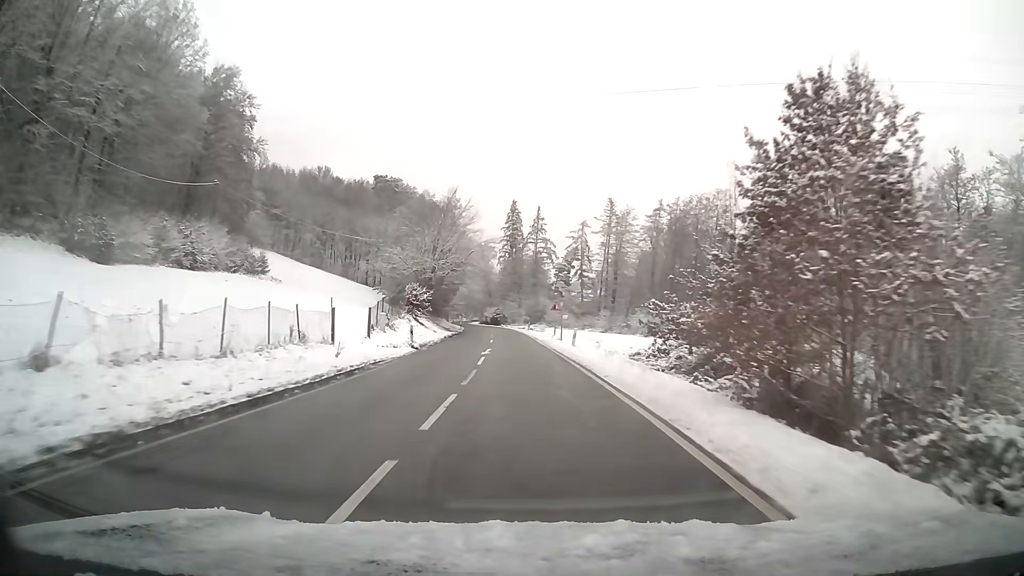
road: tertiary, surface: asphalt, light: Day
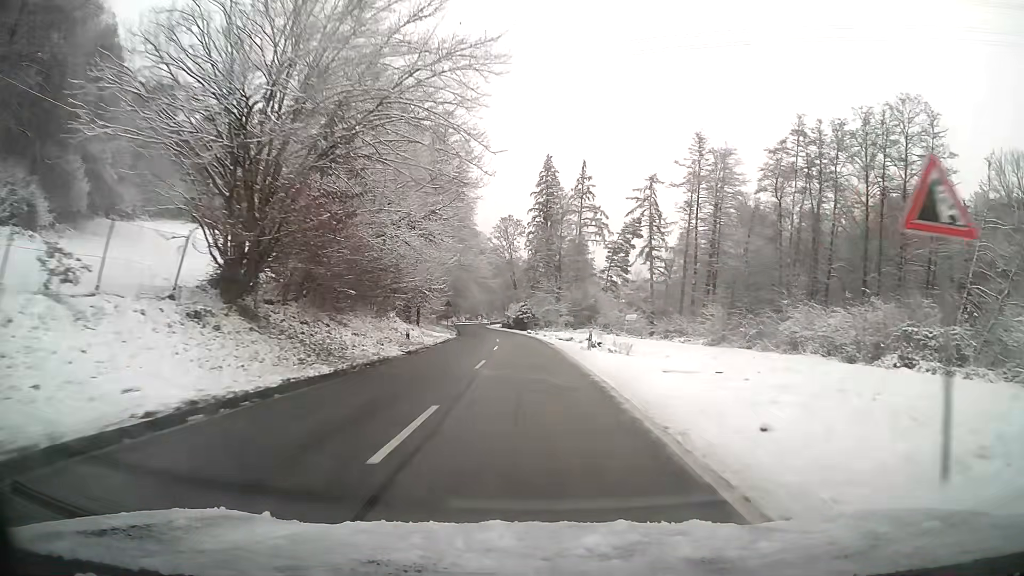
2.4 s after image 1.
(-1.2, +45.7) m; -3°
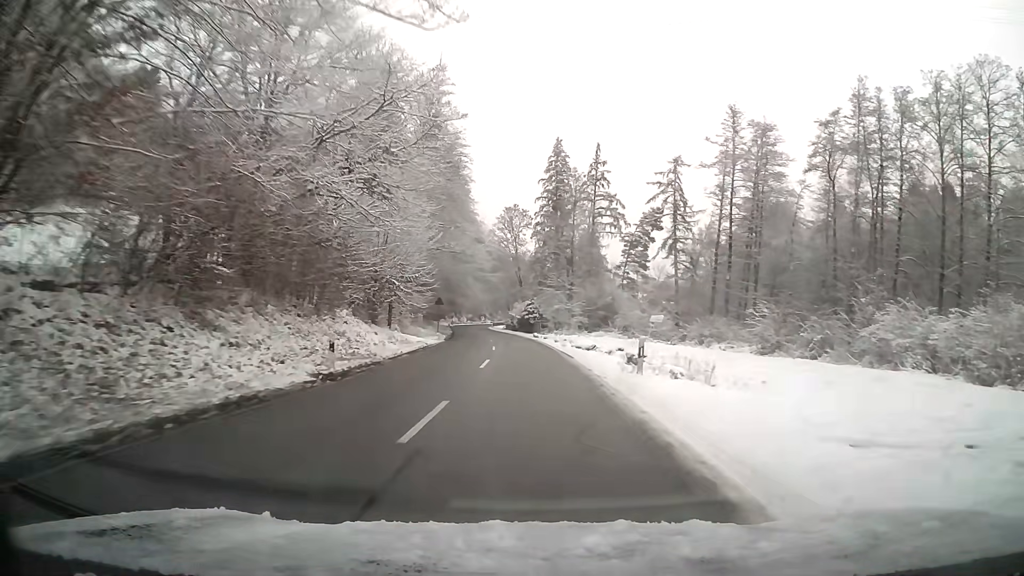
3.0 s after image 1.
(-0.1, +11.3) m; -1°
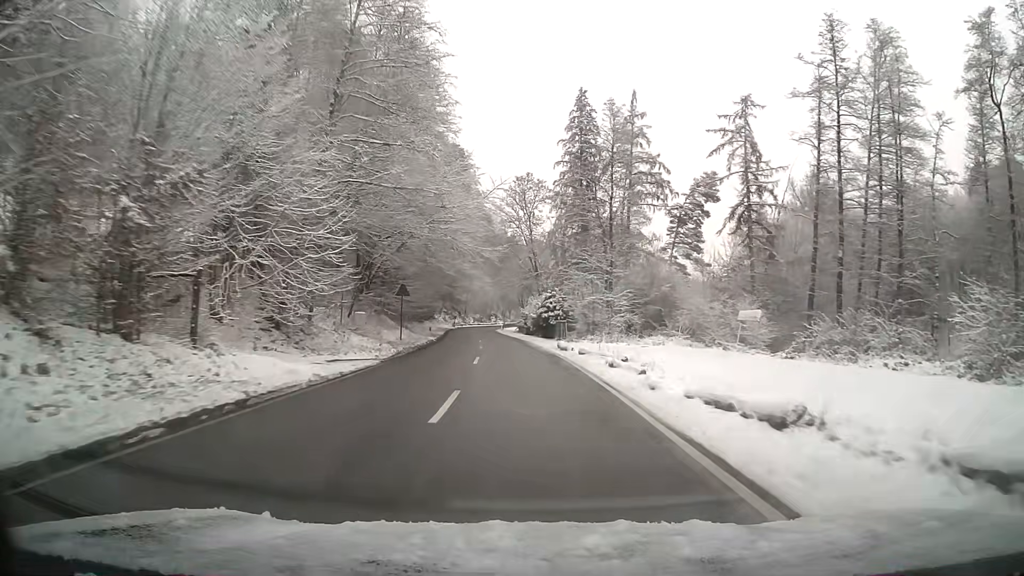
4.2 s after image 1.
(-0.3, +22.5) m; -2°
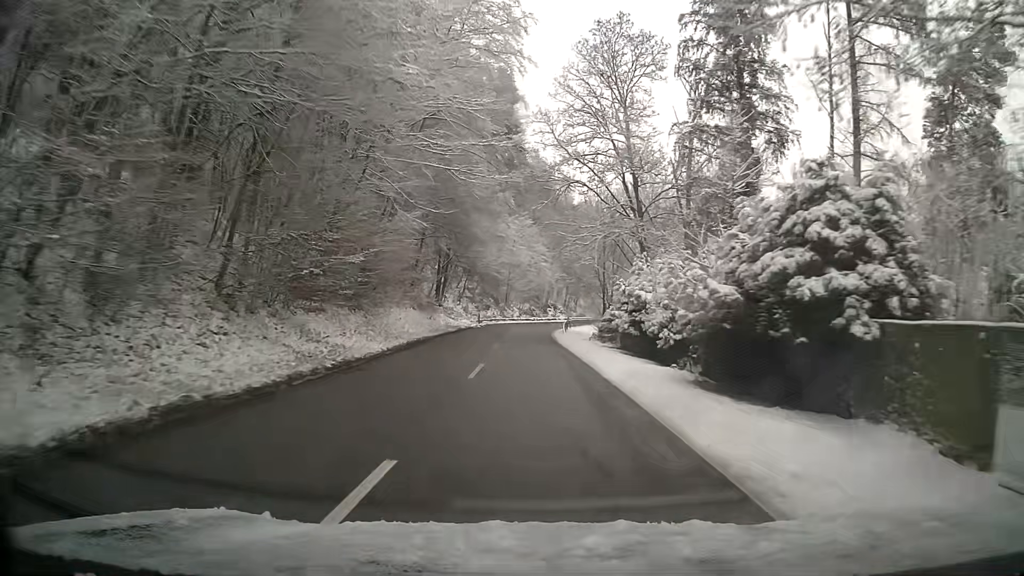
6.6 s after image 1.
(-2.0, +43.1) m; -5°
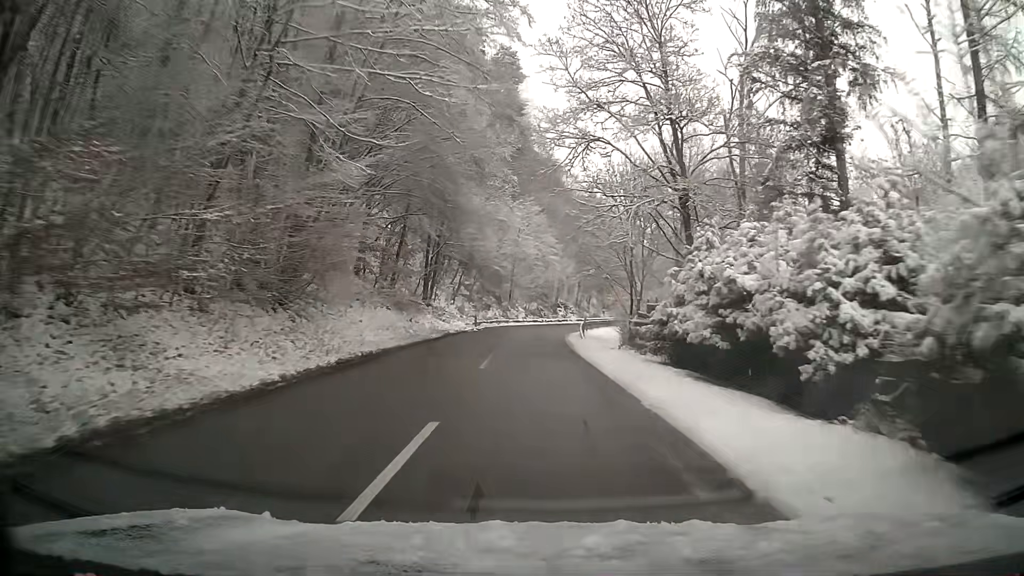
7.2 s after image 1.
(0.0, +9.9) m; 0°
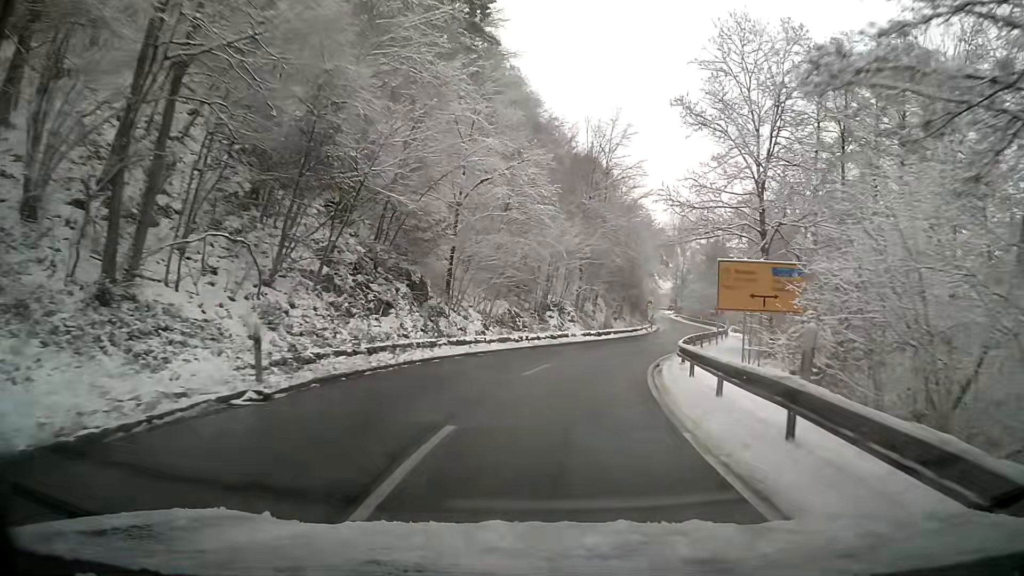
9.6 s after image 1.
(+0.5, +35.1) m; +5°
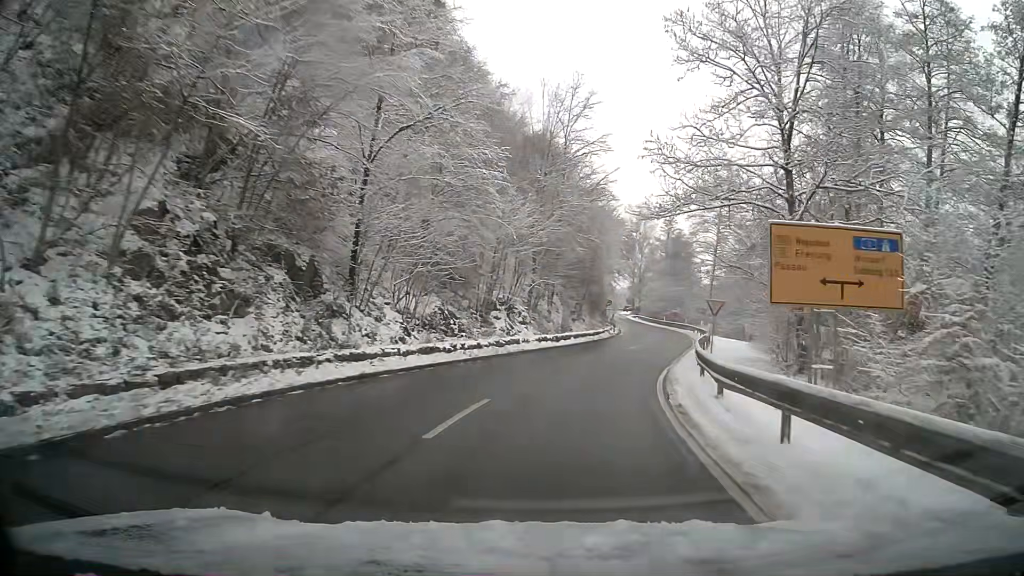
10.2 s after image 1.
(+0.3, +8.3) m; +4°
